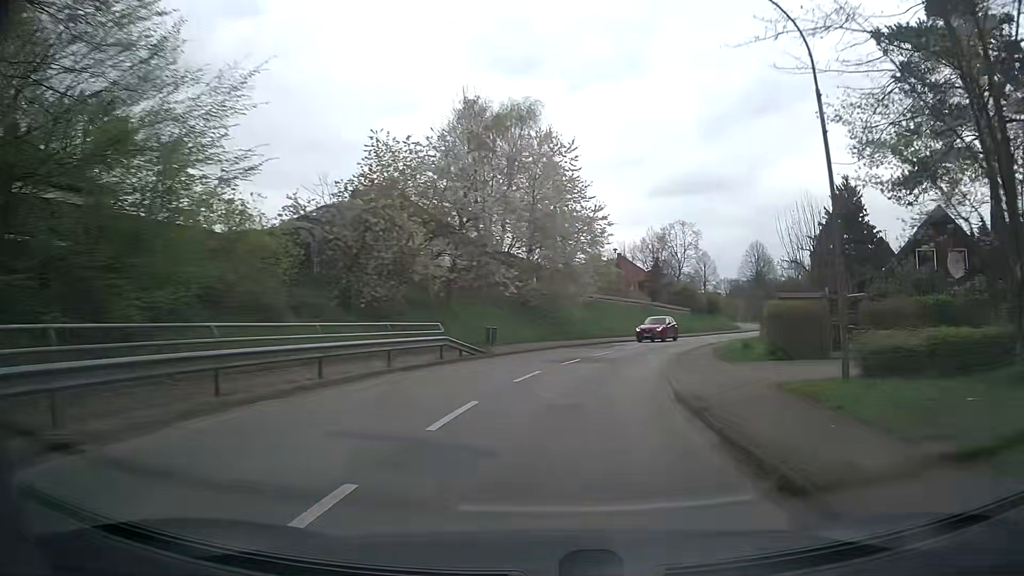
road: secondary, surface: asphalt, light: Day
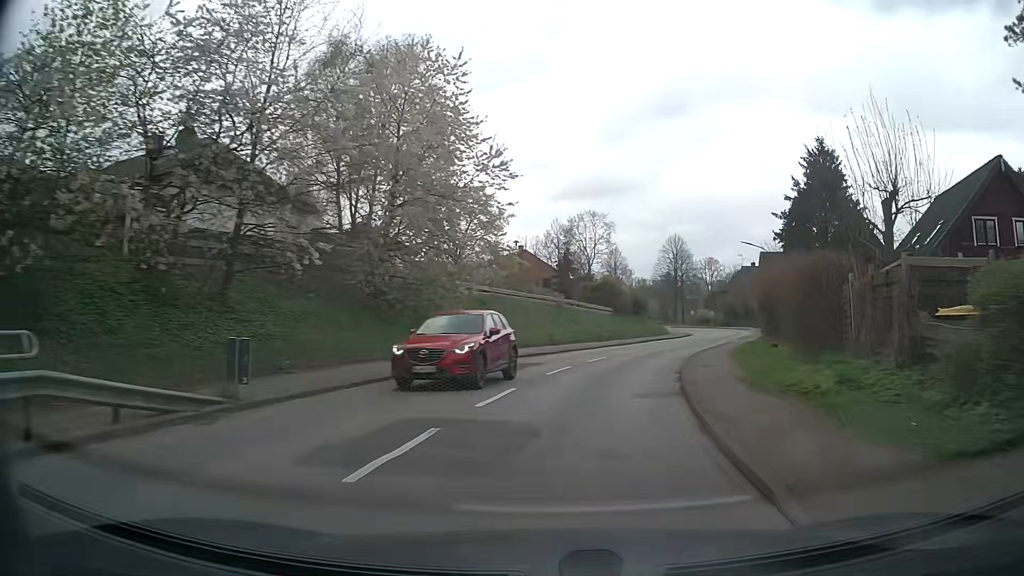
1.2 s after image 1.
(+1.3, +15.7) m; +9°
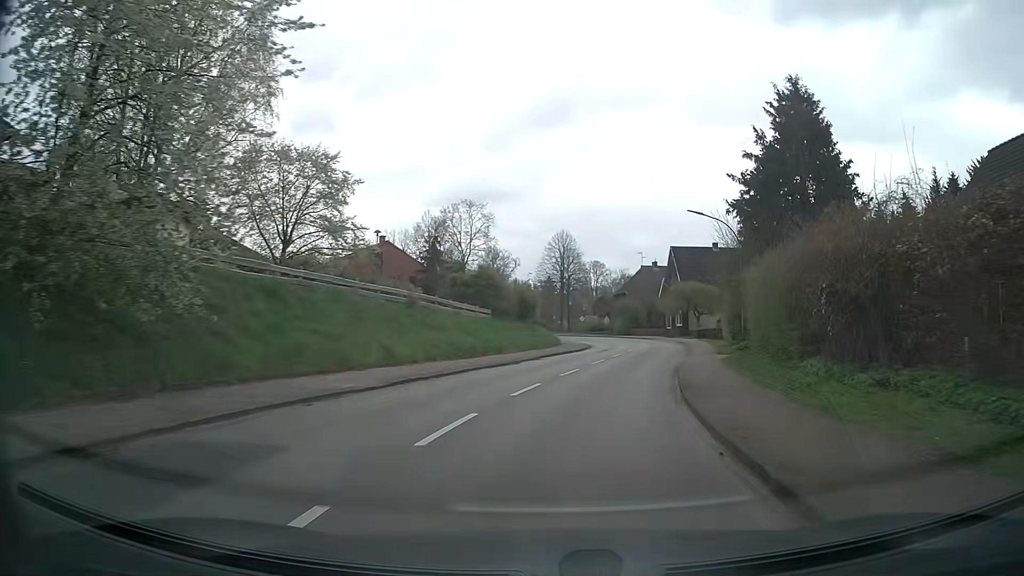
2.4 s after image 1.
(+1.2, +15.7) m; +9°
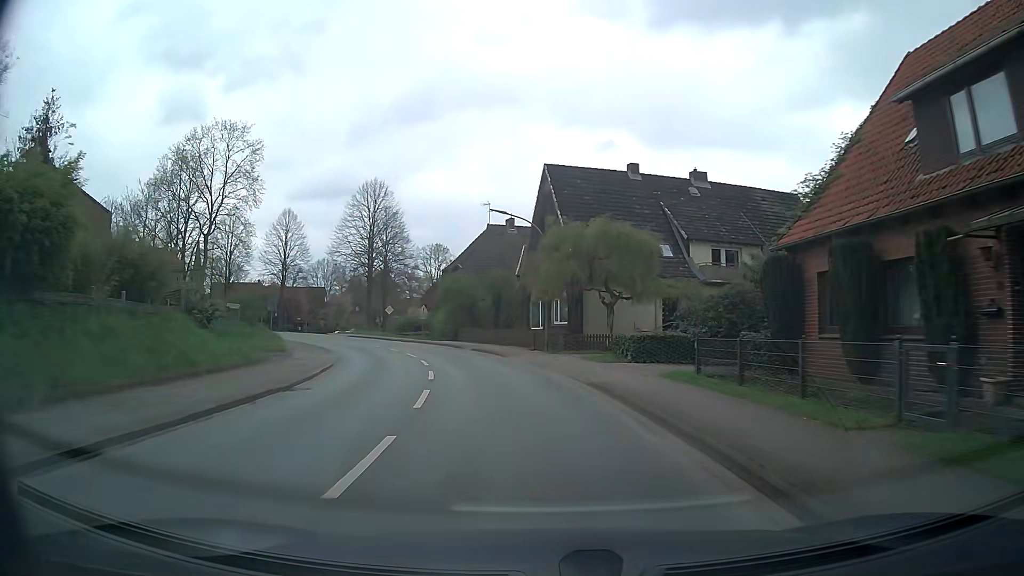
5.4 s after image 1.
(+7.2, +38.7) m; +15°
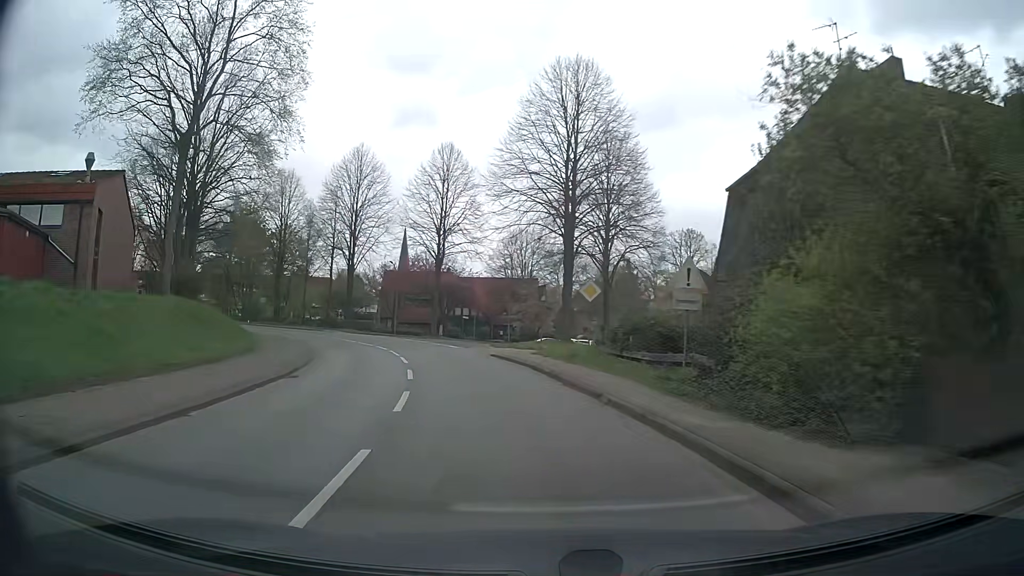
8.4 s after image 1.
(-6.3, +37.8) m; -20°
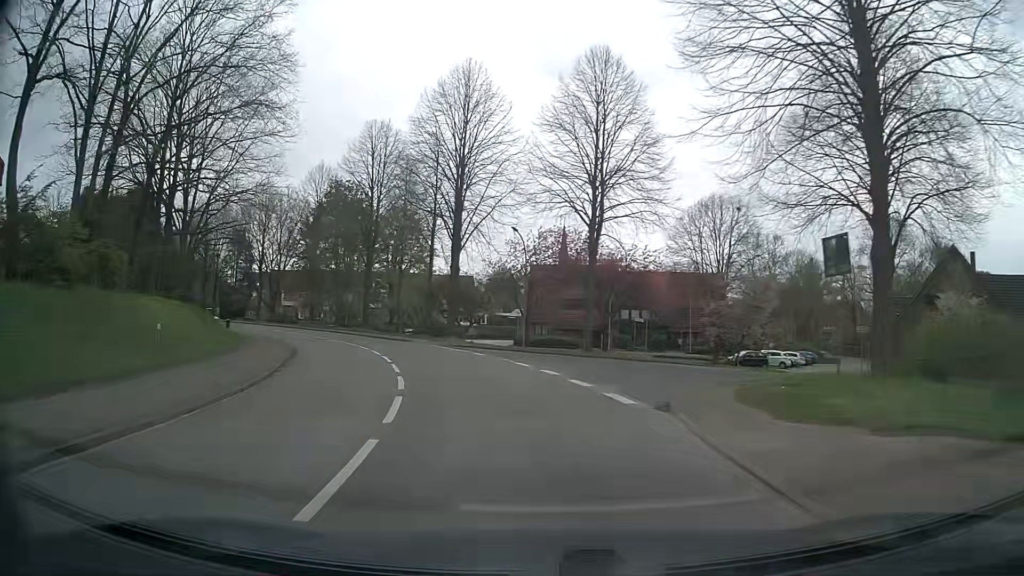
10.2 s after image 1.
(-2.6, +22.7) m; -14°
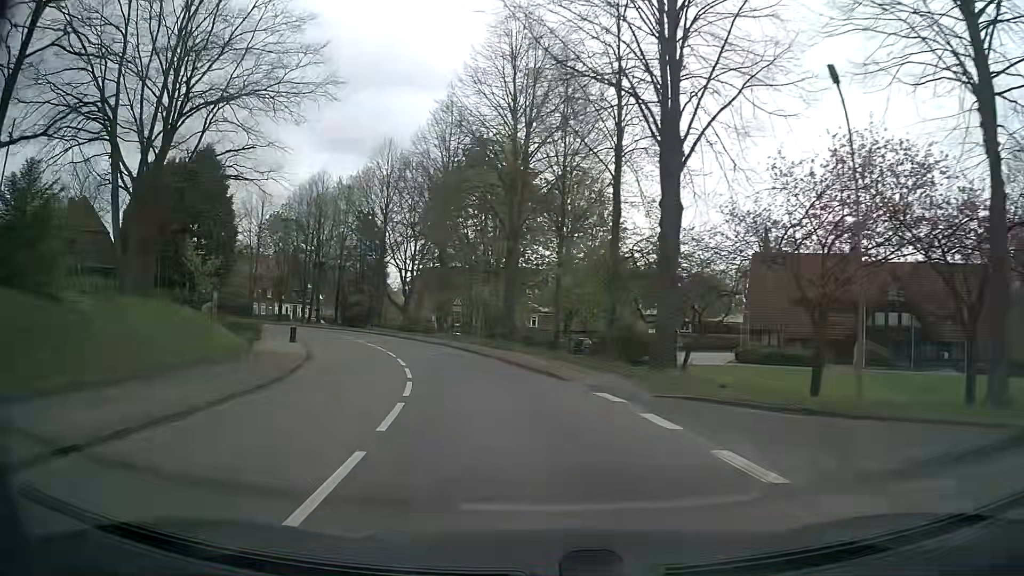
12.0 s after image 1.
(-3.2, +22.6) m; -16°
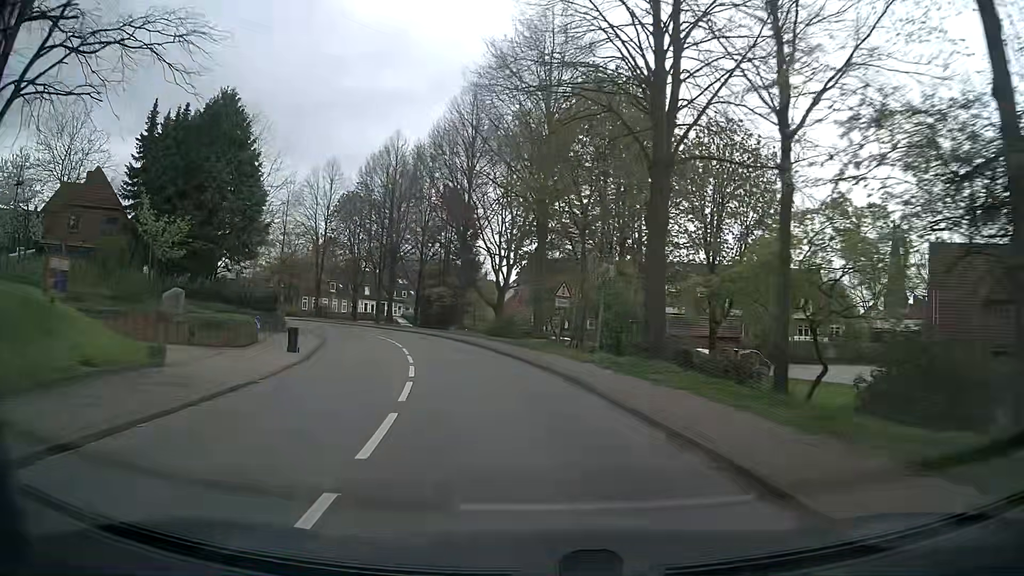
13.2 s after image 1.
(-1.3, +15.3) m; -10°
(0, +10) (-2, +20) (-4, +30) (-7, +39) (-12, +48) (-17, +56) (-24, +64) (-31, +71) (-38, +78) (-46, +84) m
